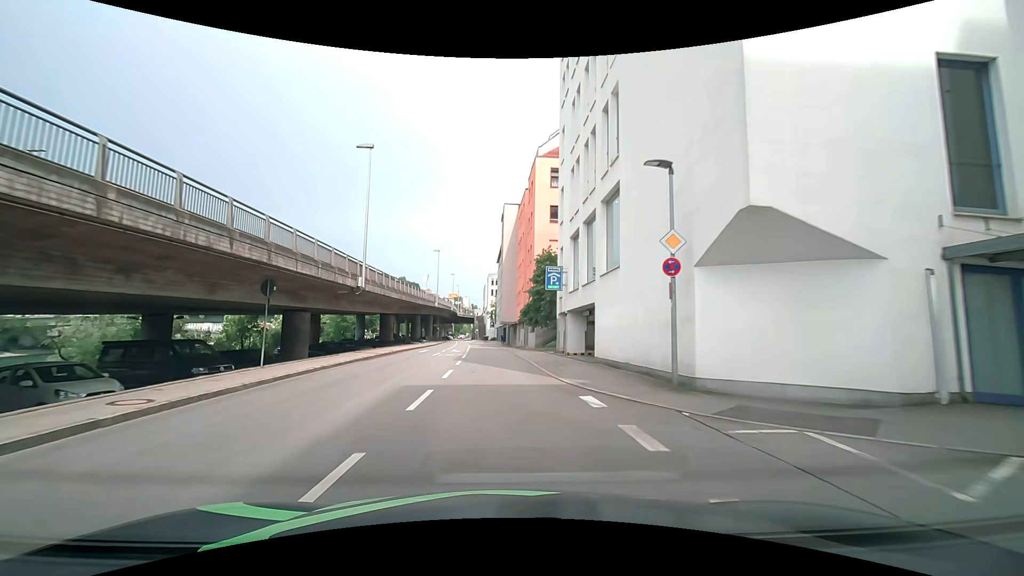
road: residential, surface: asphalt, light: Day
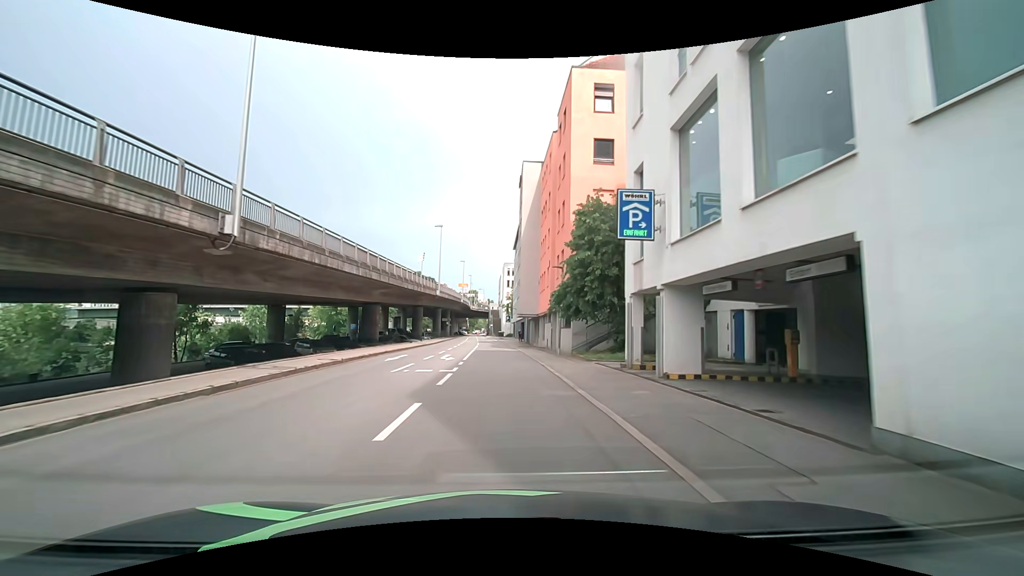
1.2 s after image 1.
(-0.2, +14.5) m; -2°
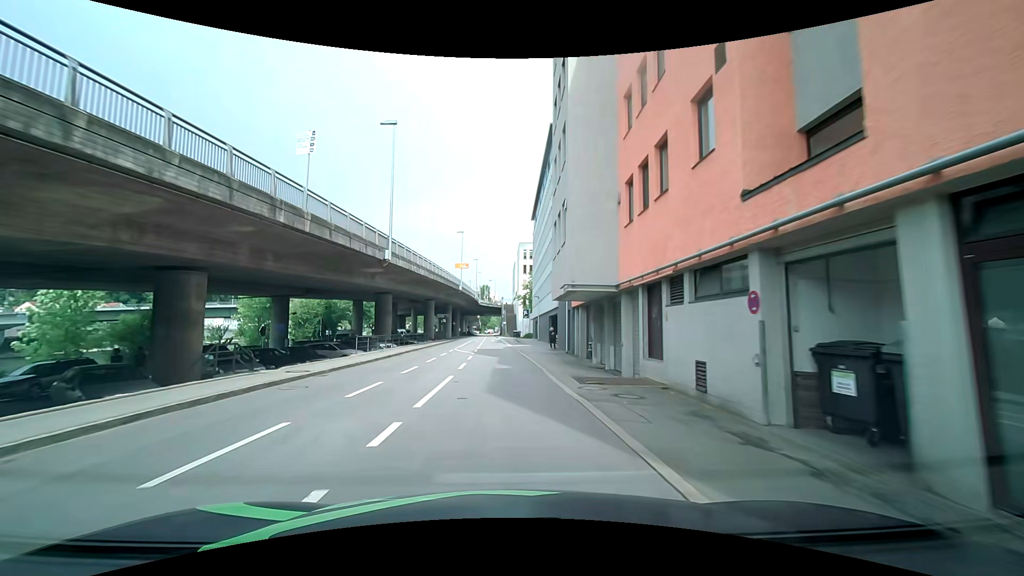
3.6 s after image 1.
(-0.2, +29.8) m; -1°
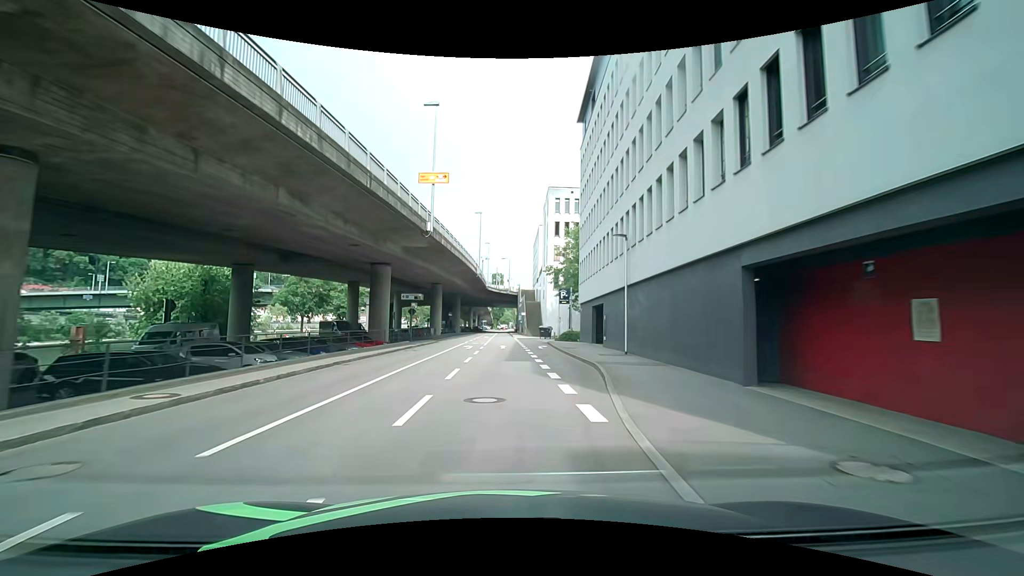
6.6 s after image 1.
(-0.8, +38.9) m; -1°
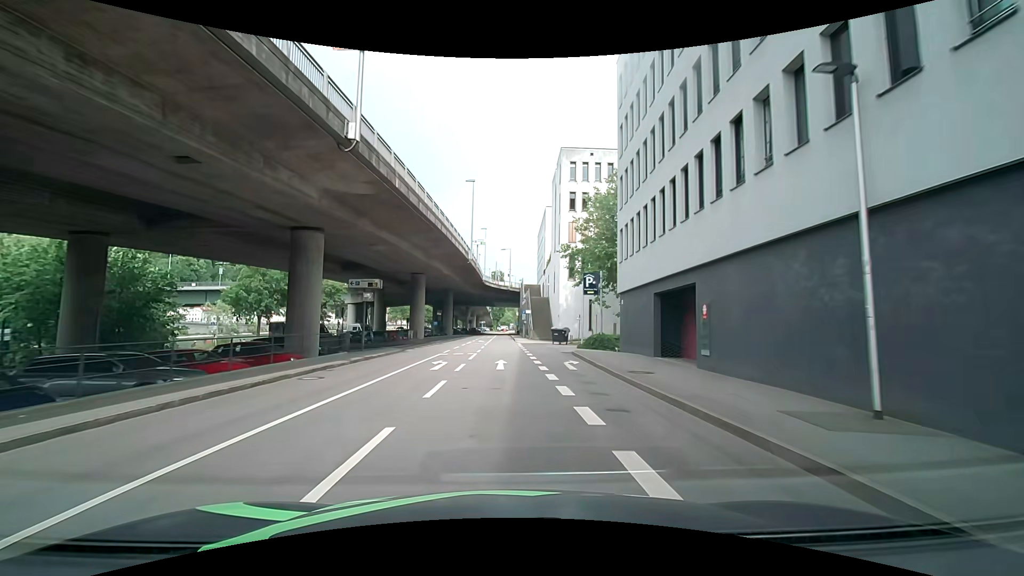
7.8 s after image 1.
(-0.1, +15.1) m; 0°
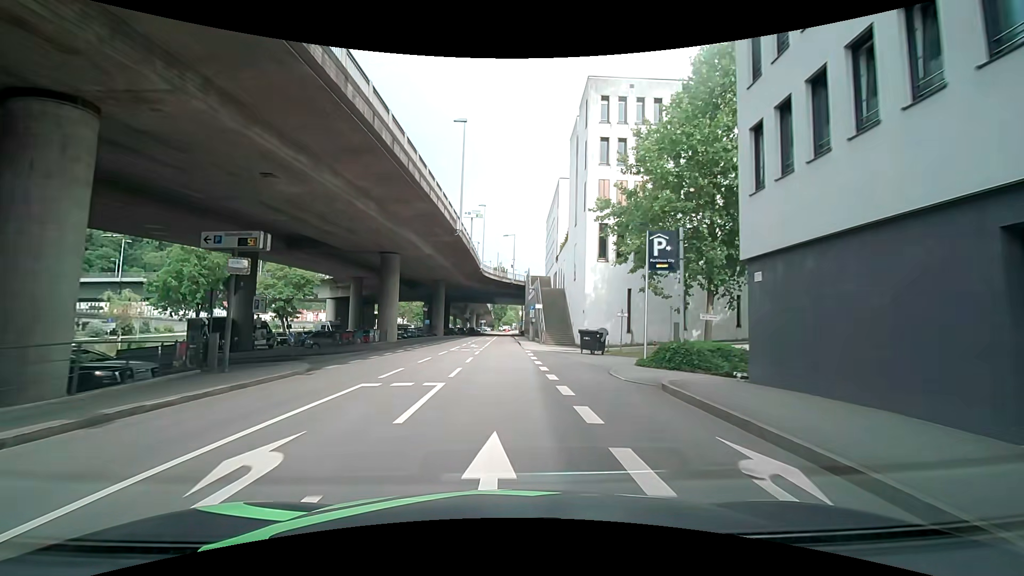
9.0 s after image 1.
(-0.2, +14.8) m; -1°
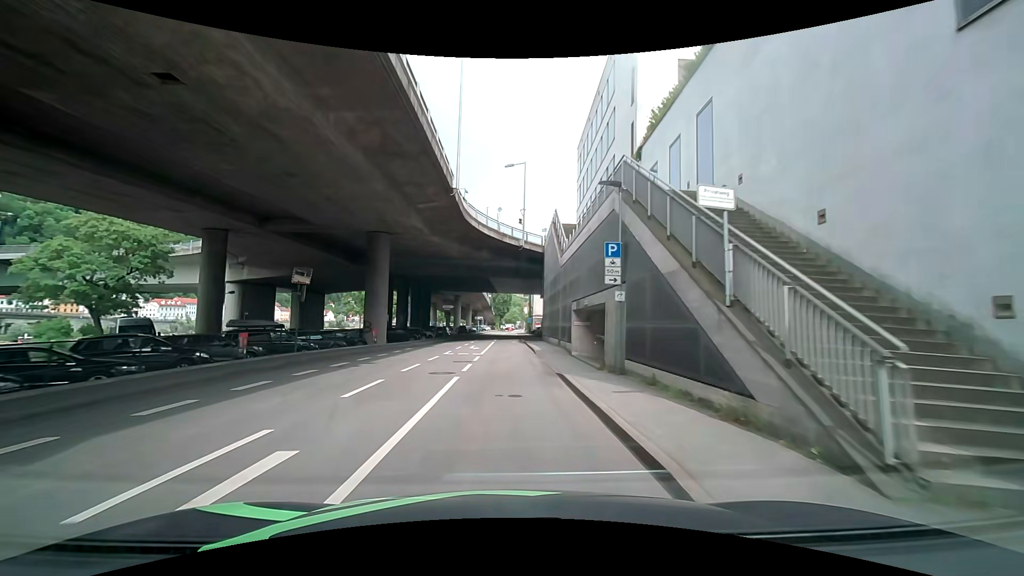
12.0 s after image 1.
(-0.2, +35.6) m; -1°
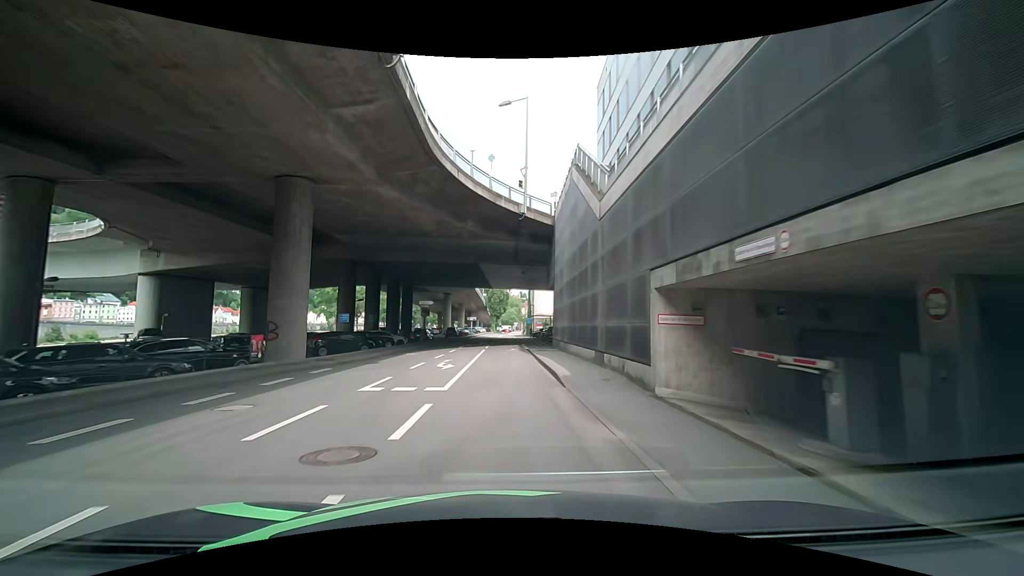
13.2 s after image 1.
(+0.1, +13.7) m; +1°
(0, +10) (0, +20) (0, +30) (-1, +40) (-1, +50) (-1, +60) (-1, +70) (-1, +80) (-1, +90) (-1, +100) m
